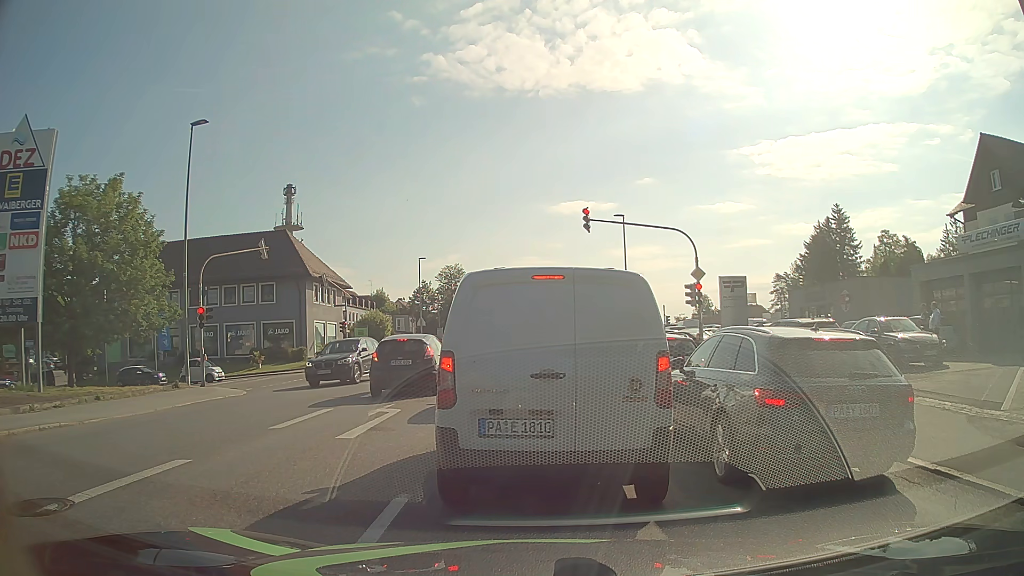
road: tertiary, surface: asphalt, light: Day
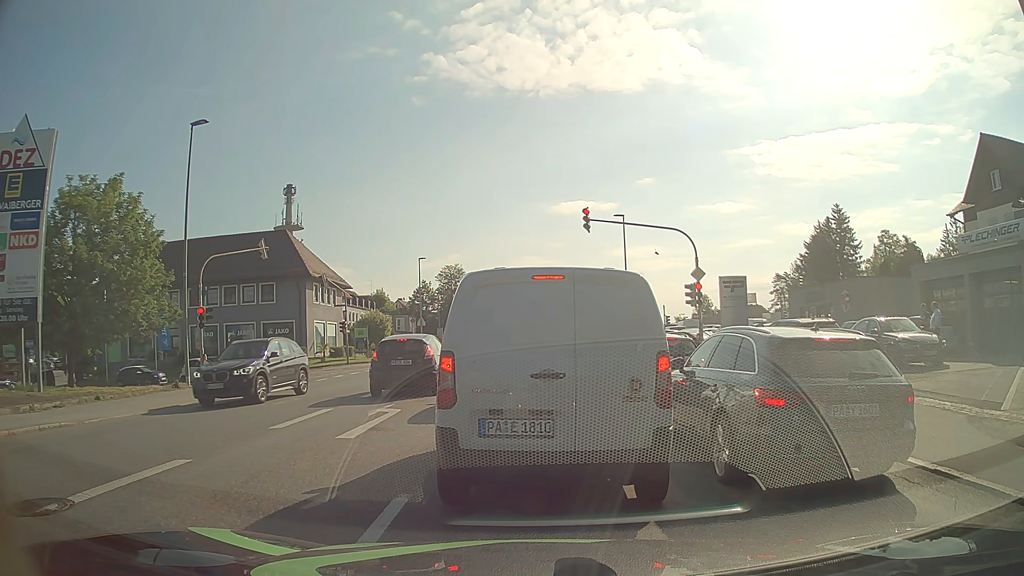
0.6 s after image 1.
(0.0, 0.0) m; 0°
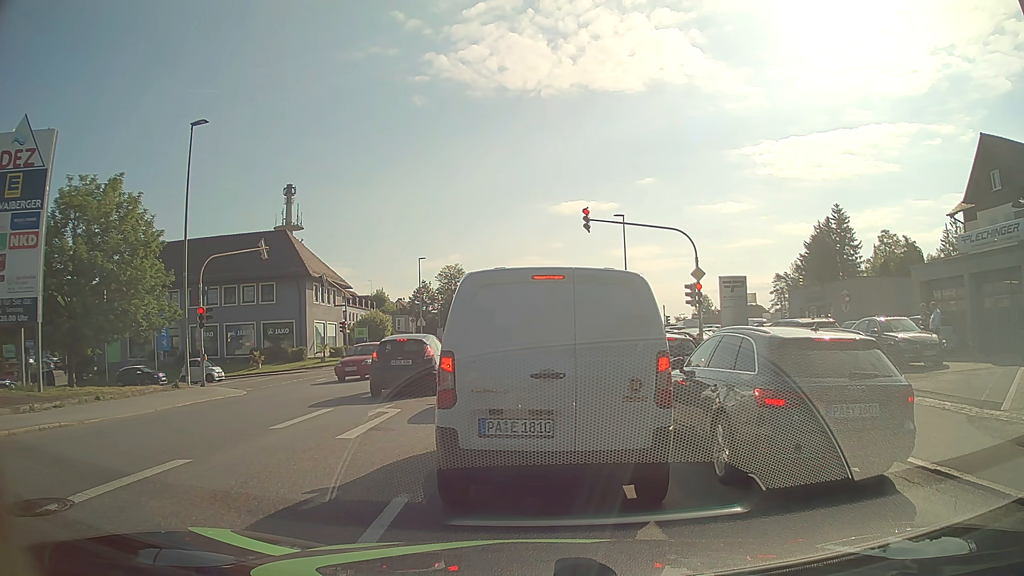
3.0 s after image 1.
(0.0, 0.0) m; 0°
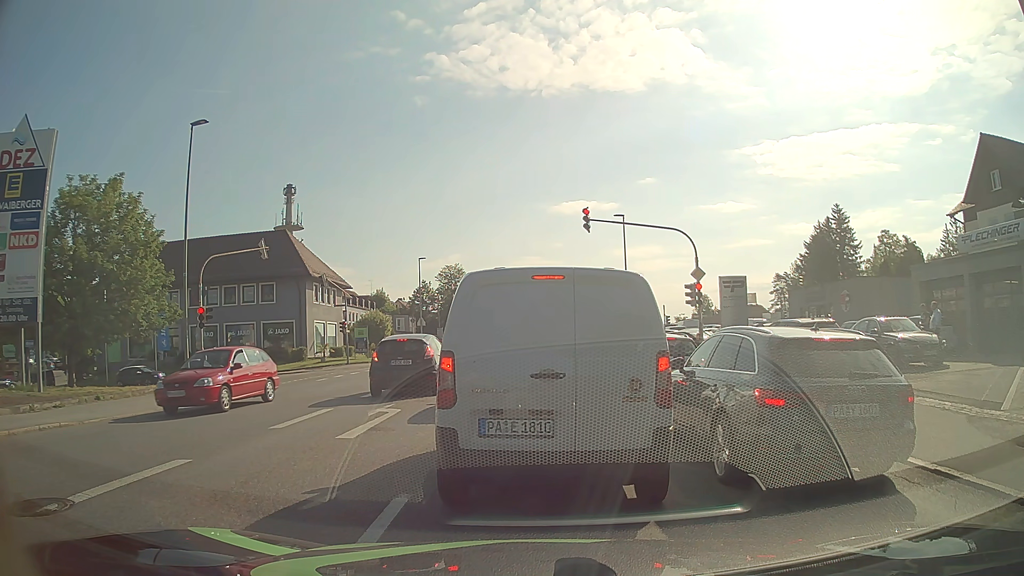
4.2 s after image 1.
(0.0, 0.0) m; 0°
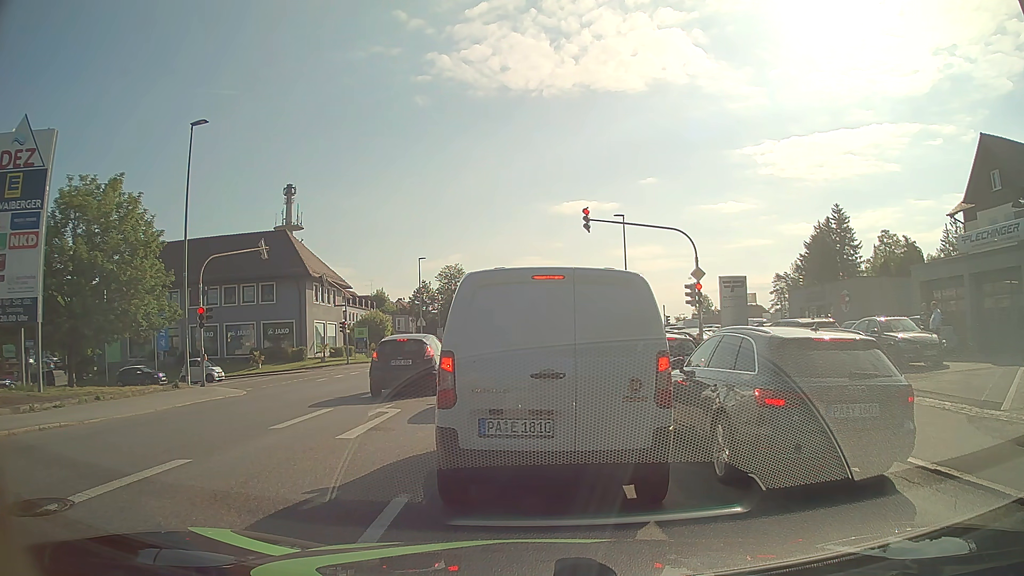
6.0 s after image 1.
(0.0, 0.0) m; 0°
(0, +10) (0, +20) (0, +30) (+1, +40) (0, +50) (0, +60) (0, +70) (+1, +80) (+1, +90) (+1, +100) m
